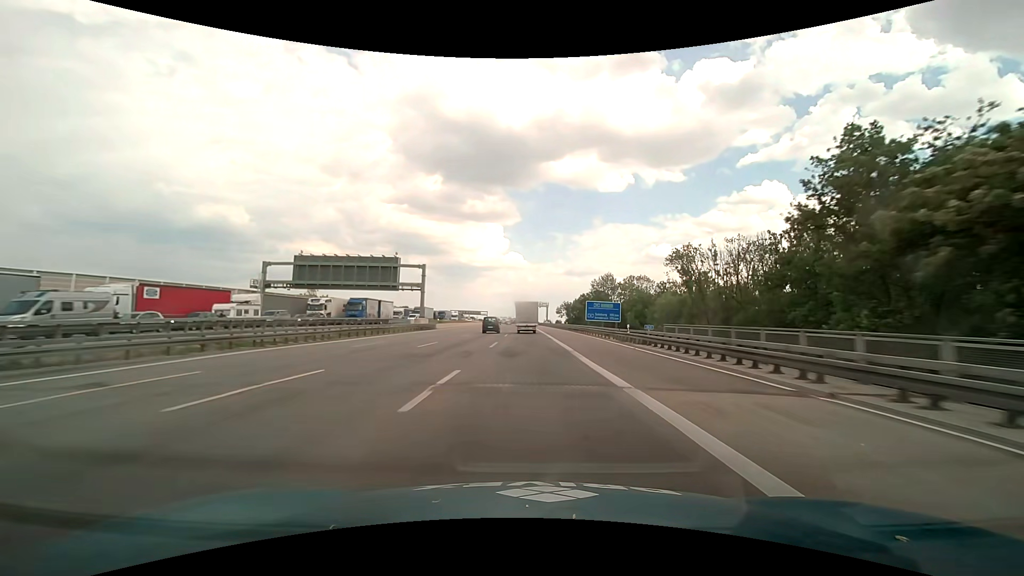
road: motorway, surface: asphalt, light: Day
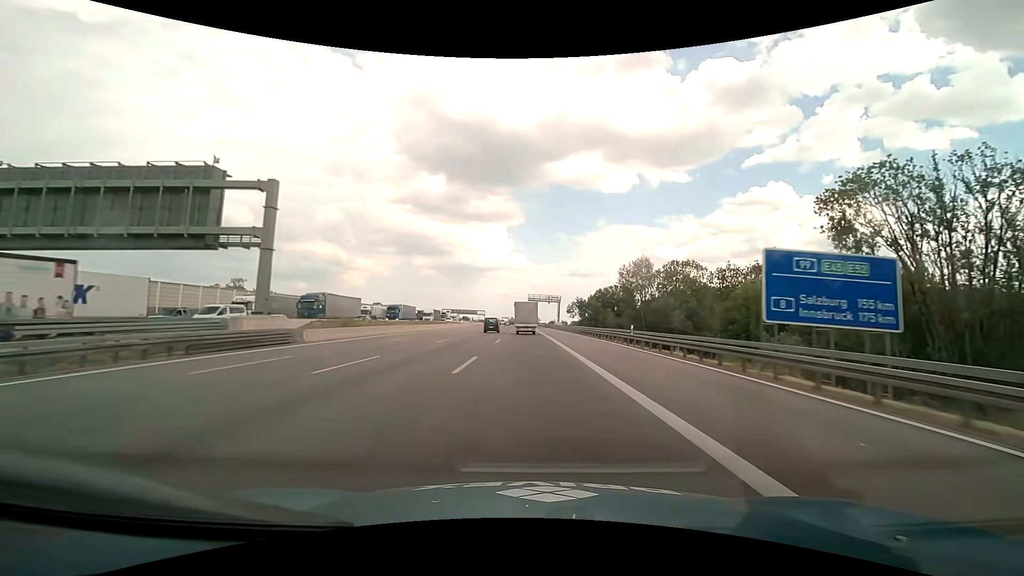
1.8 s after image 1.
(-0.2, +48.6) m; 0°
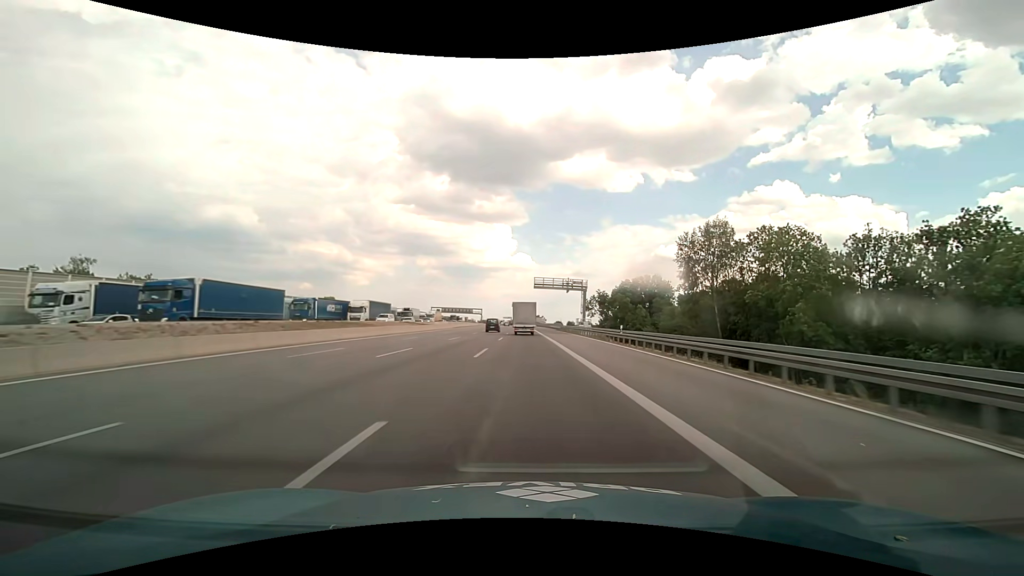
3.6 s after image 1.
(-0.3, +48.4) m; -1°
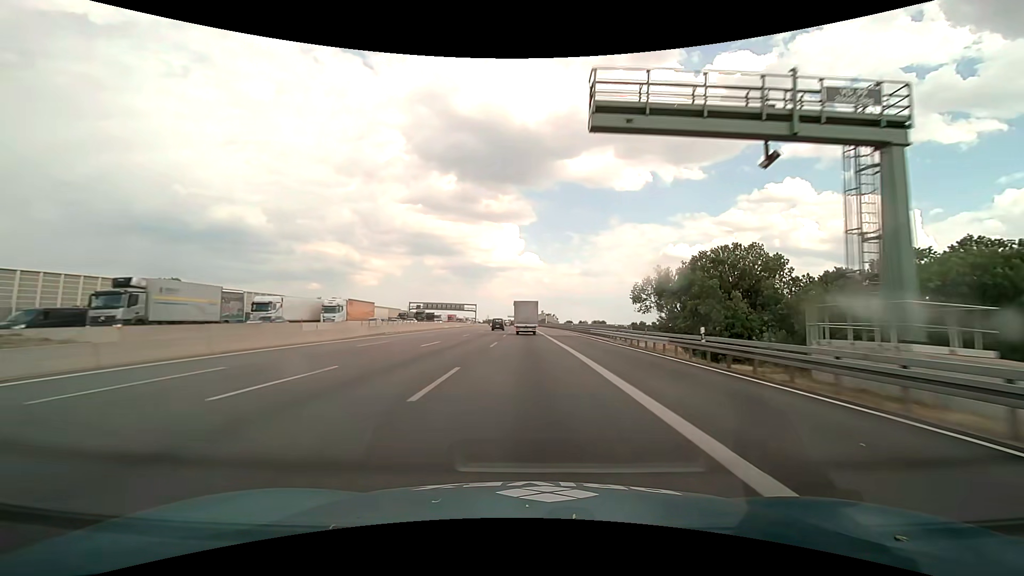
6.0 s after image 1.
(-0.6, +64.4) m; -1°
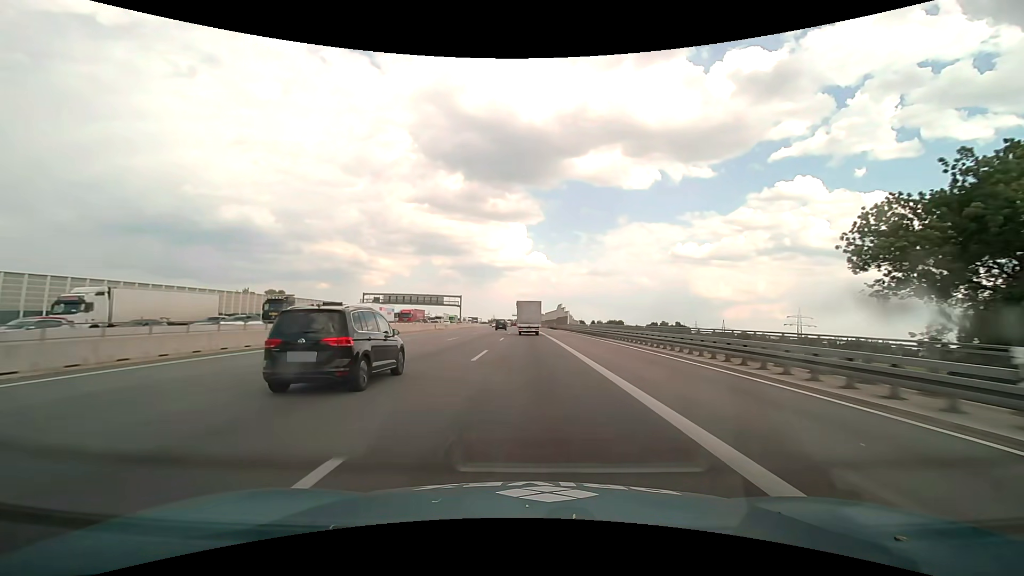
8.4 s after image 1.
(-0.5, +64.2) m; -1°
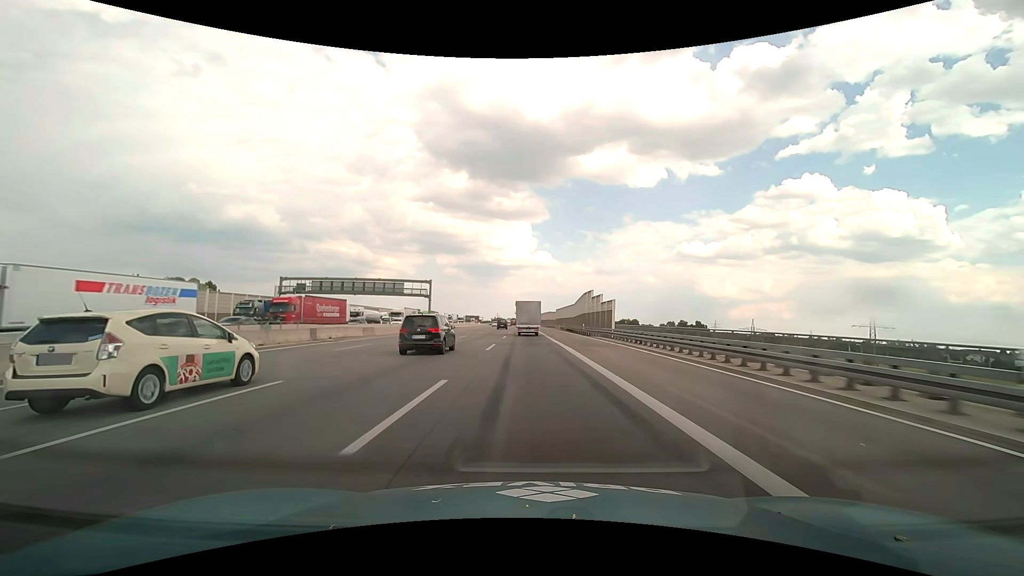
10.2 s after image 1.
(-0.2, +48.0) m; -1°
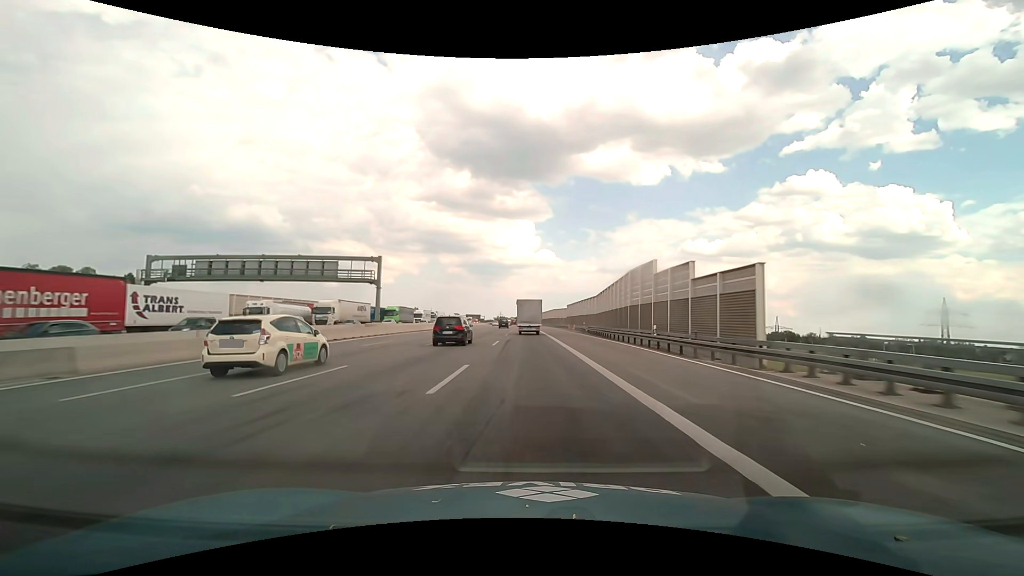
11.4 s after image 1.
(-0.1, +31.9) m; 0°
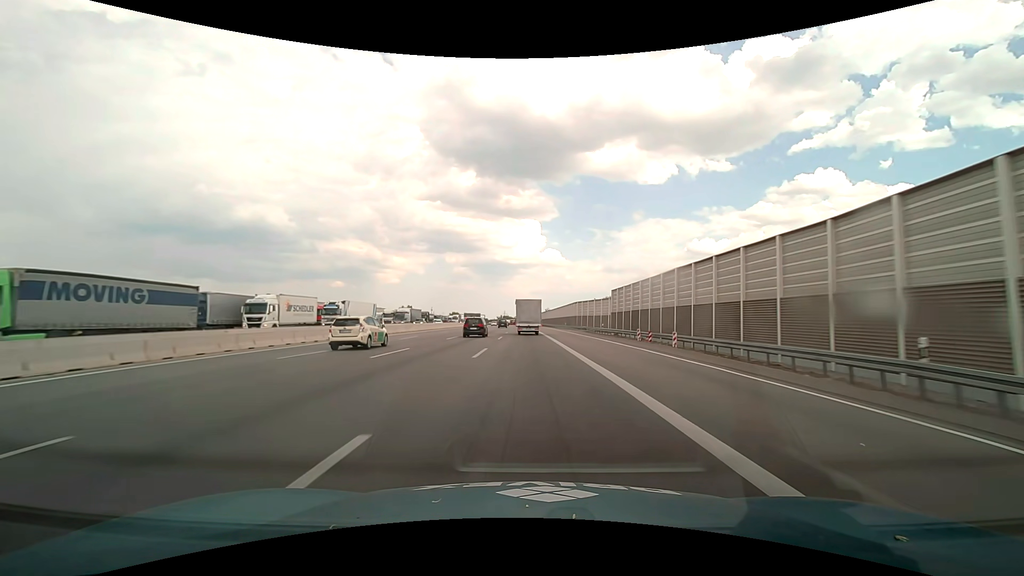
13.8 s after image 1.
(-0.5, +63.7) m; -1°
(0, +10) (0, +20) (0, +30) (0, +40) (0, +50) (0, +60) (-1, +70) (-1, +80) (-1, +90) (-1, +100) m
